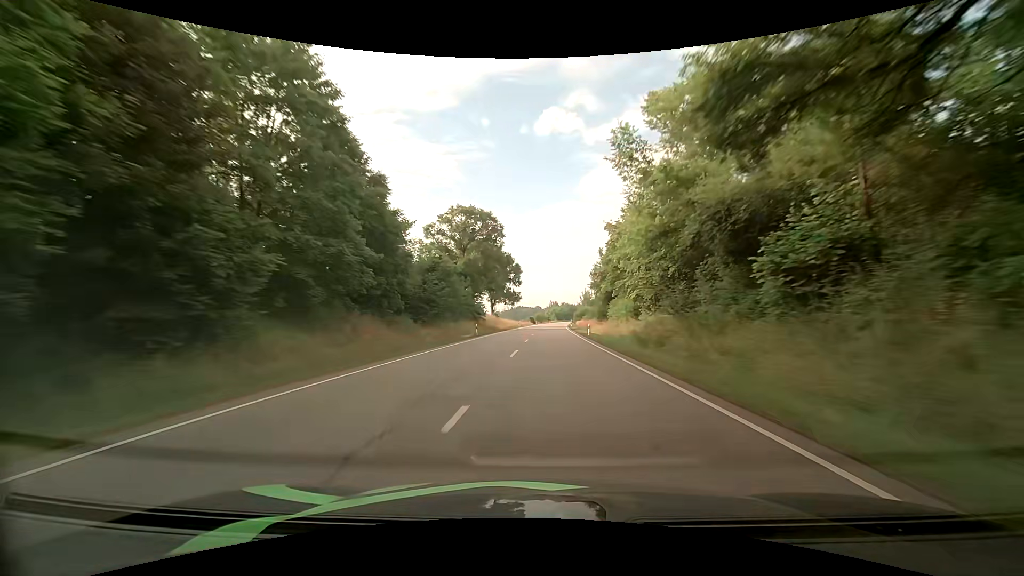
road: primary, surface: asphalt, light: Day
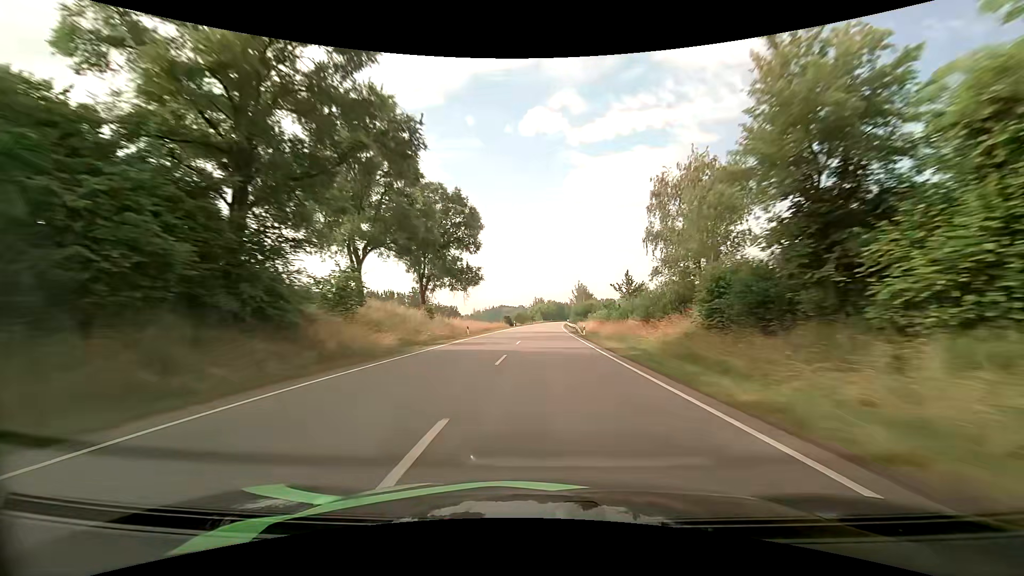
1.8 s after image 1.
(+0.8, +51.3) m; +2°
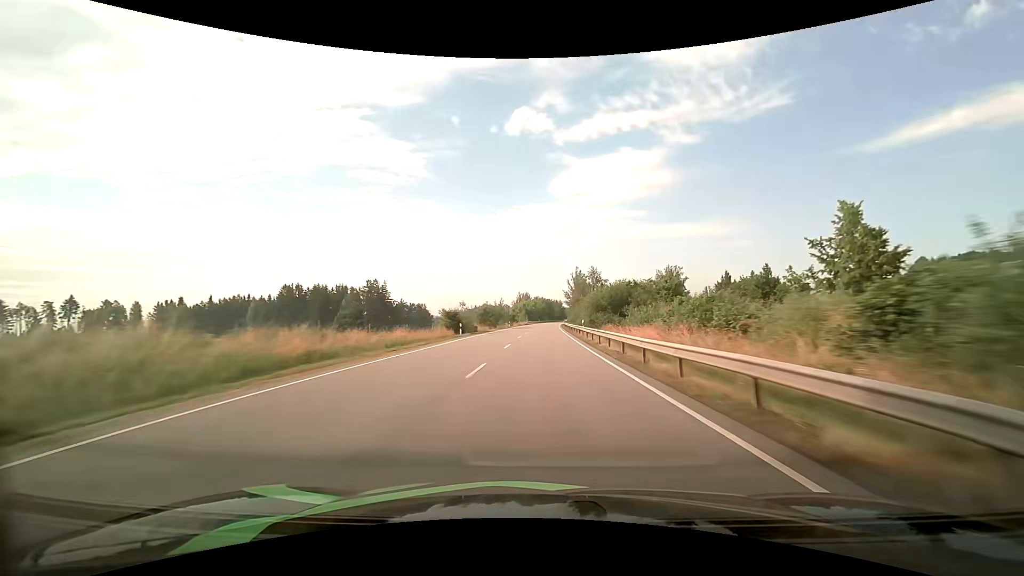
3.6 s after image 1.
(+0.8, +51.4) m; +2°
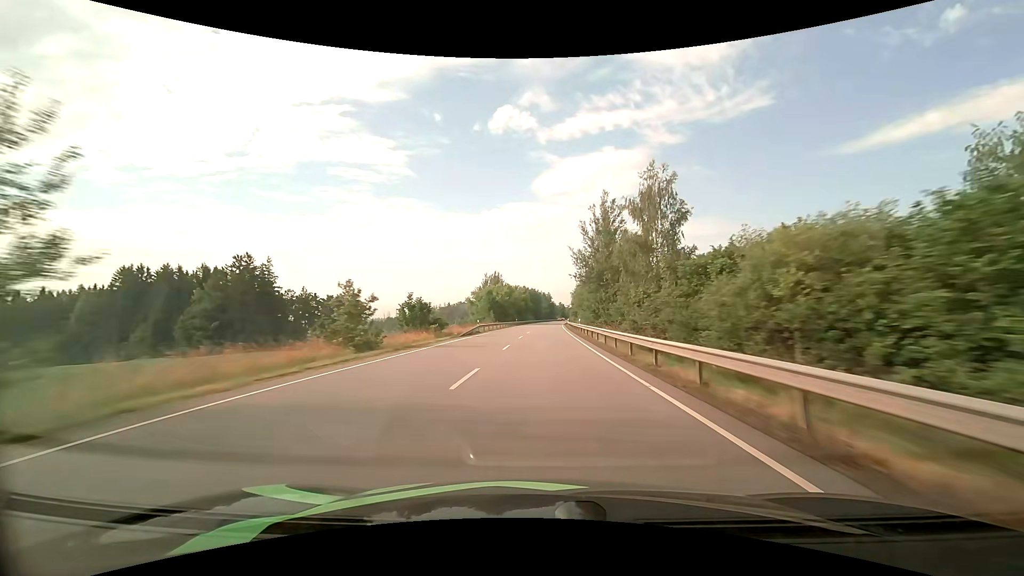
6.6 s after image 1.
(+1.3, +85.7) m; +2°
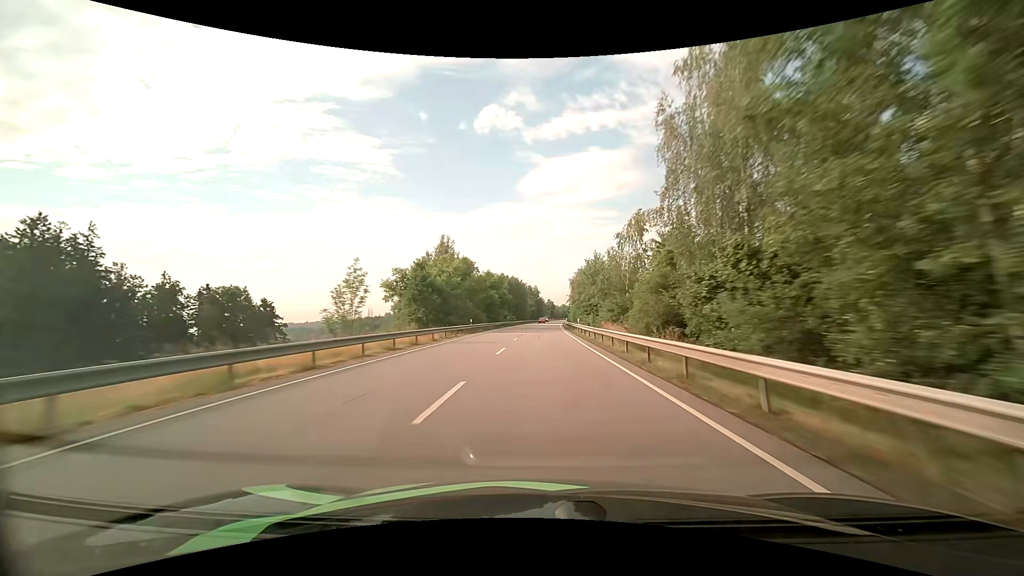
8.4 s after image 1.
(+0.7, +51.0) m; +2°
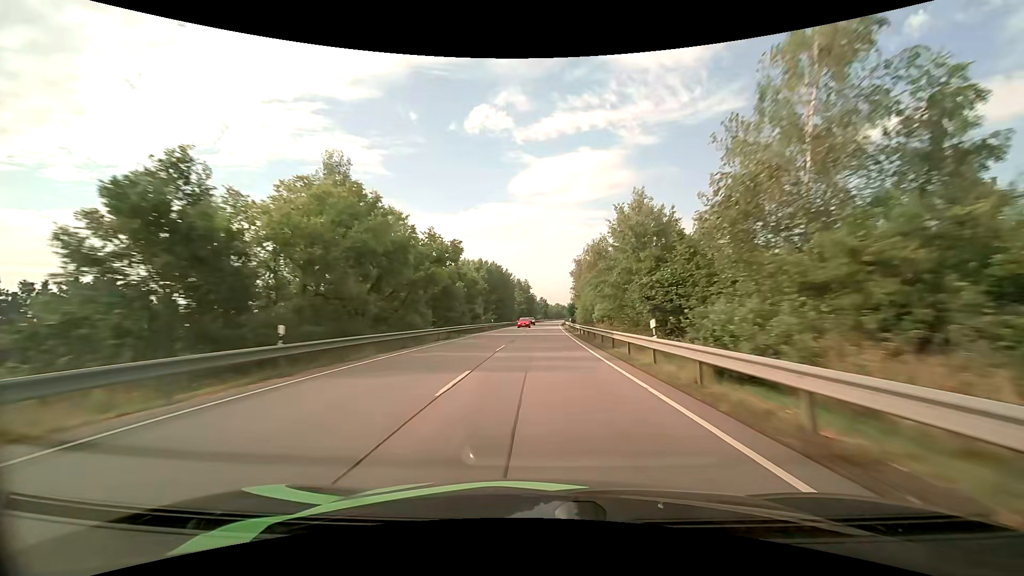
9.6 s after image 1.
(+0.3, +33.6) m; +1°
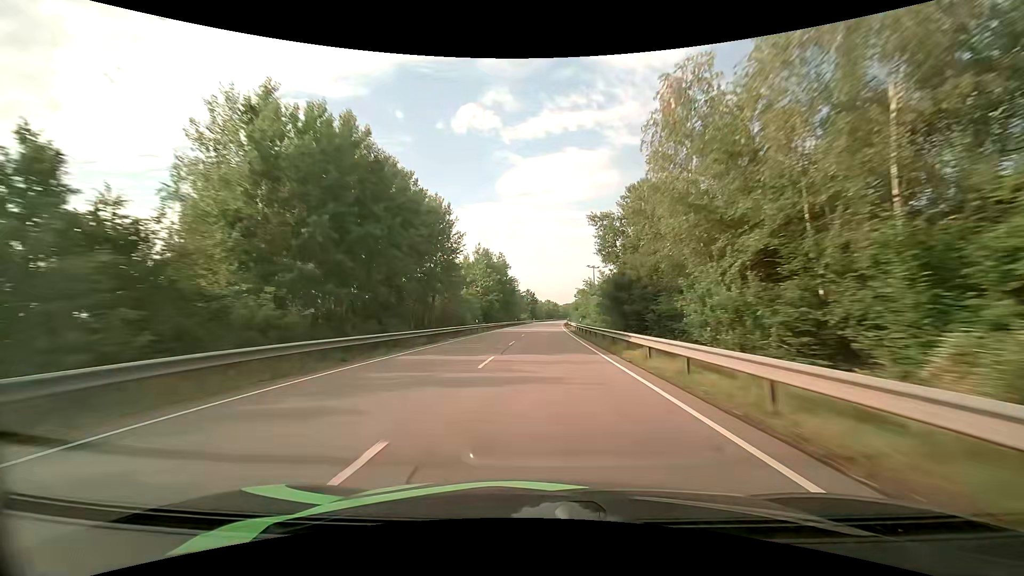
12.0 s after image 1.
(+0.8, +67.3) m; +1°
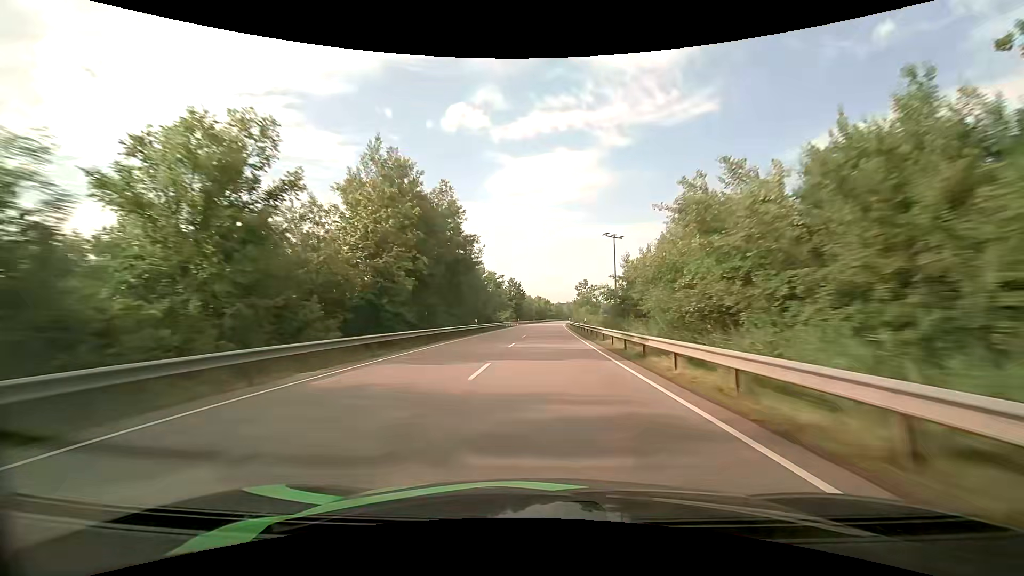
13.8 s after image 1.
(+0.6, +50.7) m; +1°
(0, +10) (0, +20) (0, +30) (+1, +40) (+1, +50) (+1, +60) (+2, +70) (+2, +80) (+2, +90) (+3, +100) m
